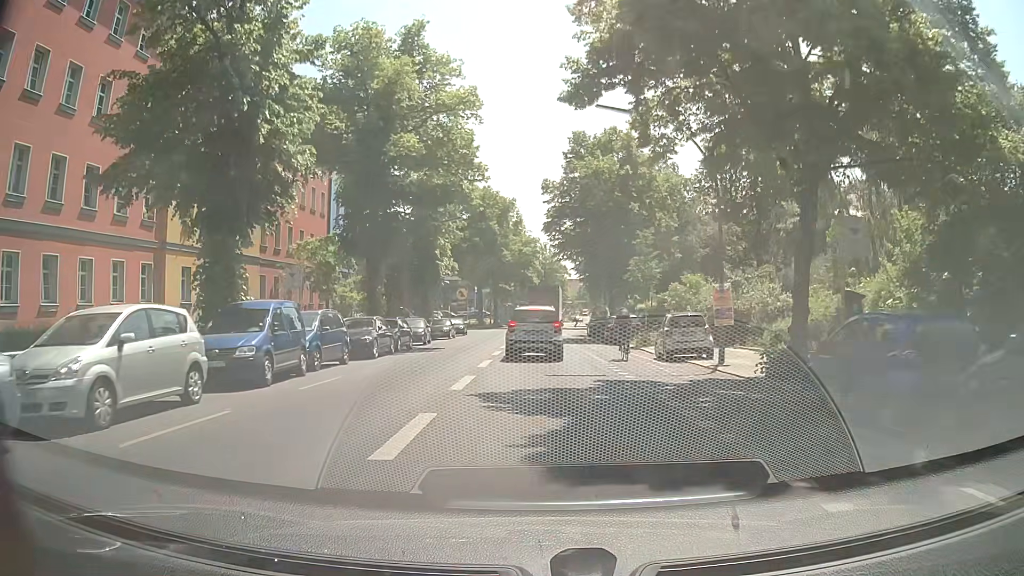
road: secondary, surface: asphalt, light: Day
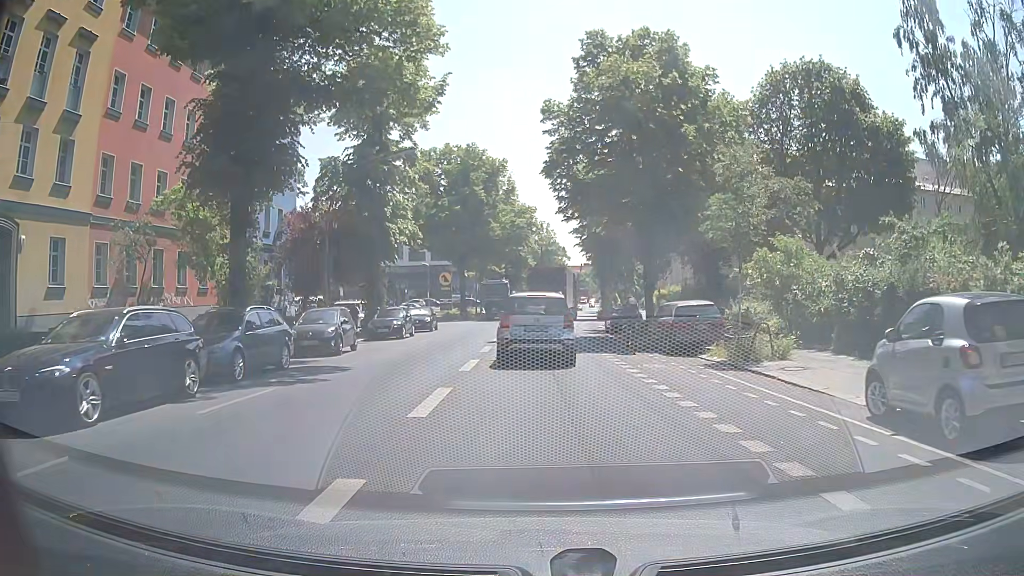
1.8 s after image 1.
(-0.2, +15.6) m; +1°
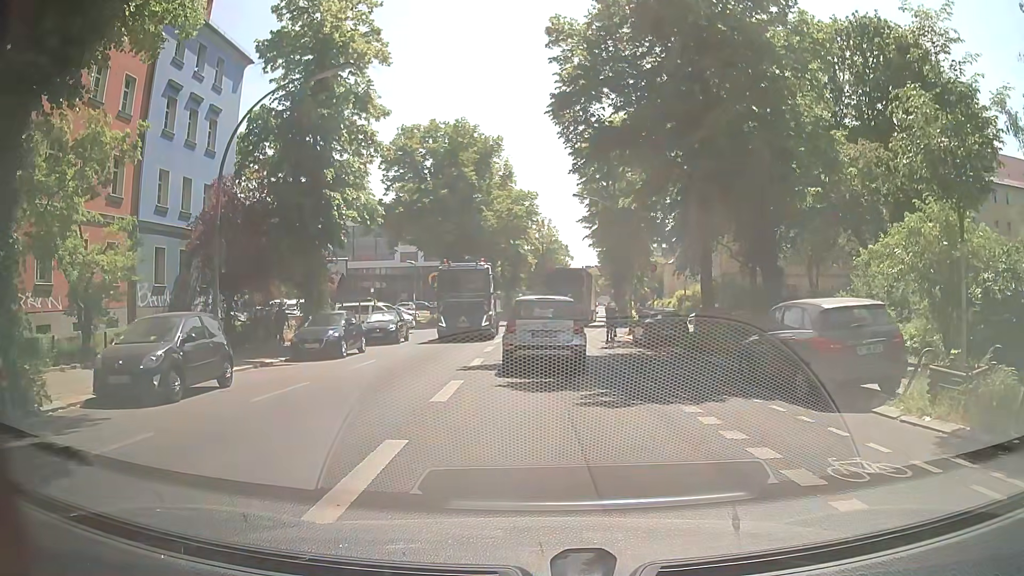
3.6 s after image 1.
(-0.2, +9.8) m; -1°
(0, +10) (0, +20) (0, +30) (+1, +40) (+2, +50) (+3, +60) (+5, +70) (+6, +80) (+8, +89) (+9, +99) m
